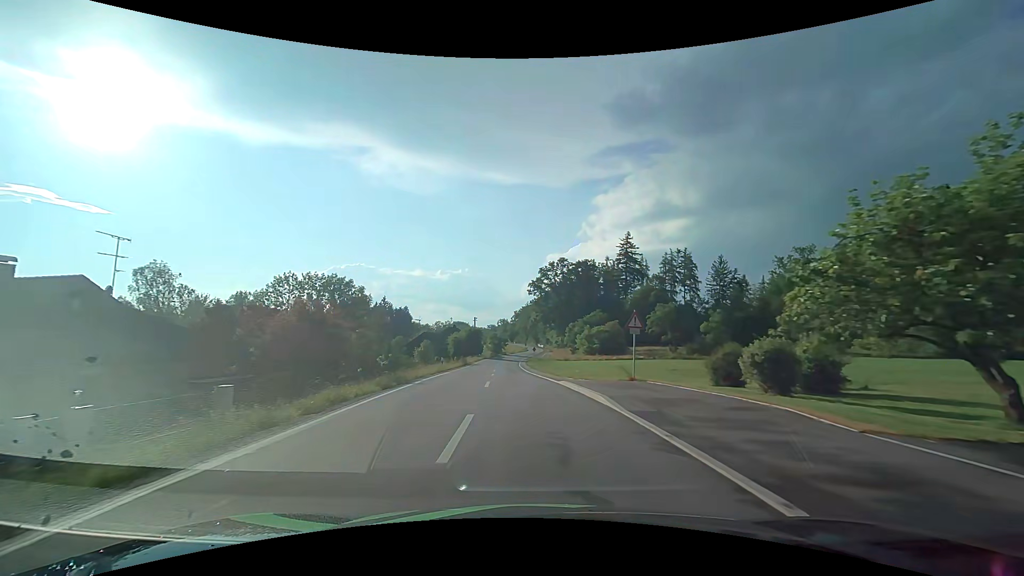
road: tertiary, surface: asphalt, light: Day
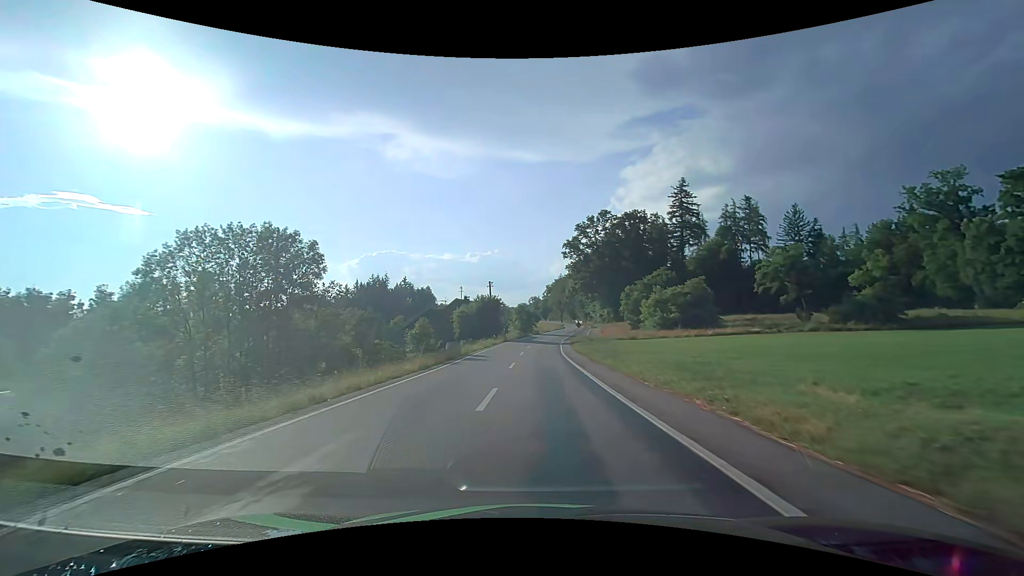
(-1.2, +32.5) m; -3°
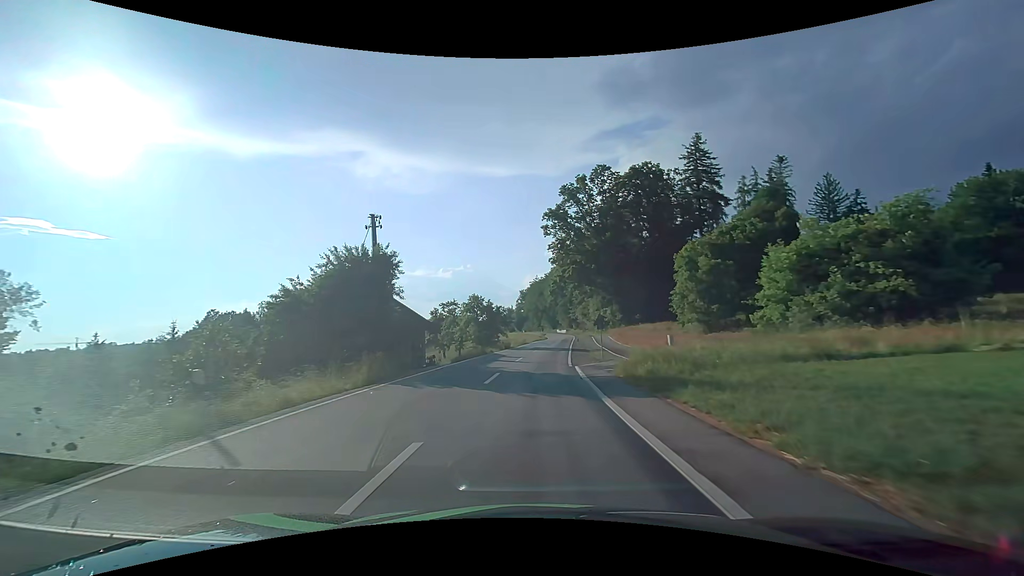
(+0.9, +43.0) m; +3°
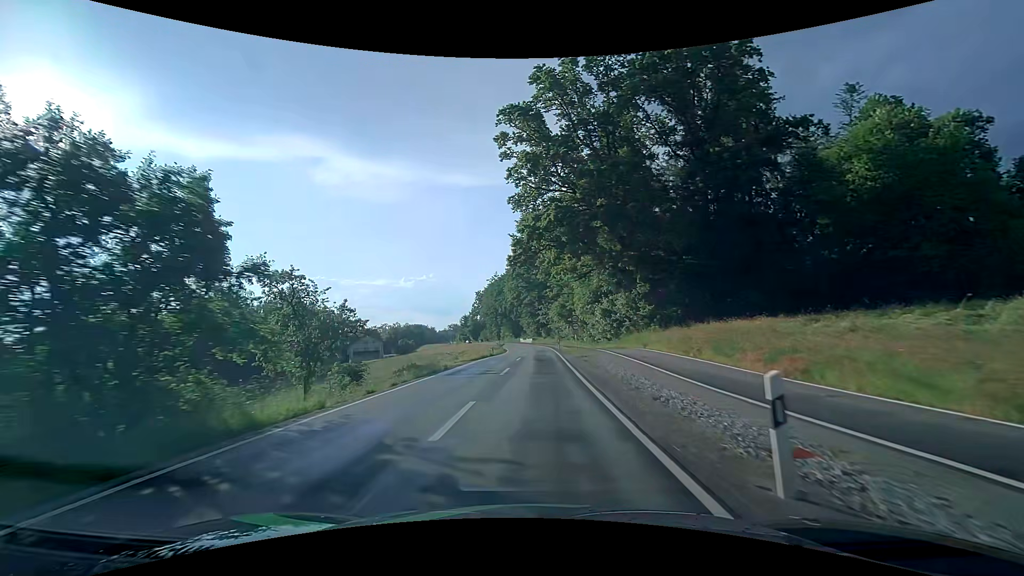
(+1.7, +43.6) m; +4°
(0, +10) (0, +20) (0, +30) (0, +40) (+1, +50) (+1, +60) (0, +70) (0, +80) (0, +90) (-1, +100) m
